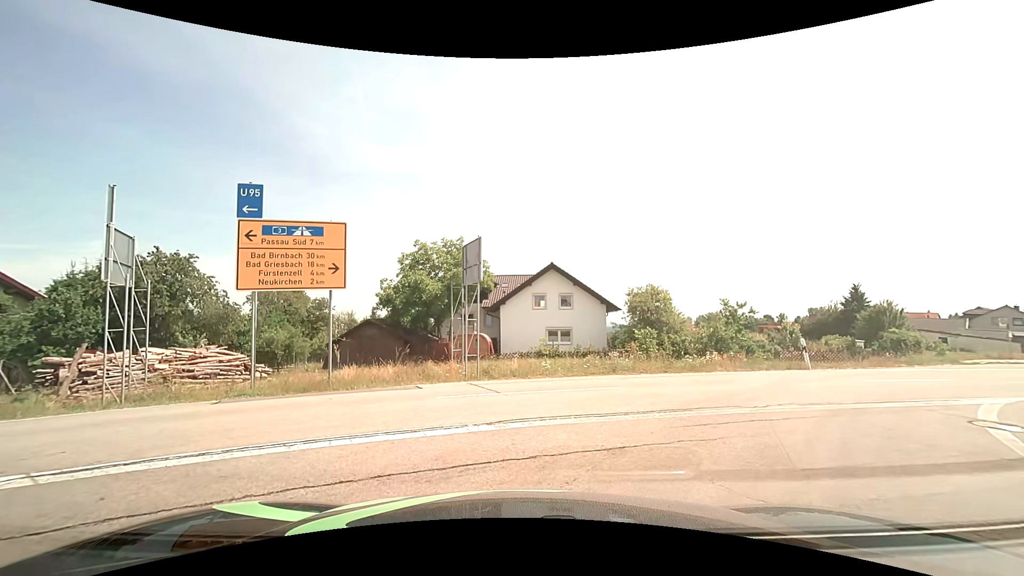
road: tertiary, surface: asphalt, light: Day
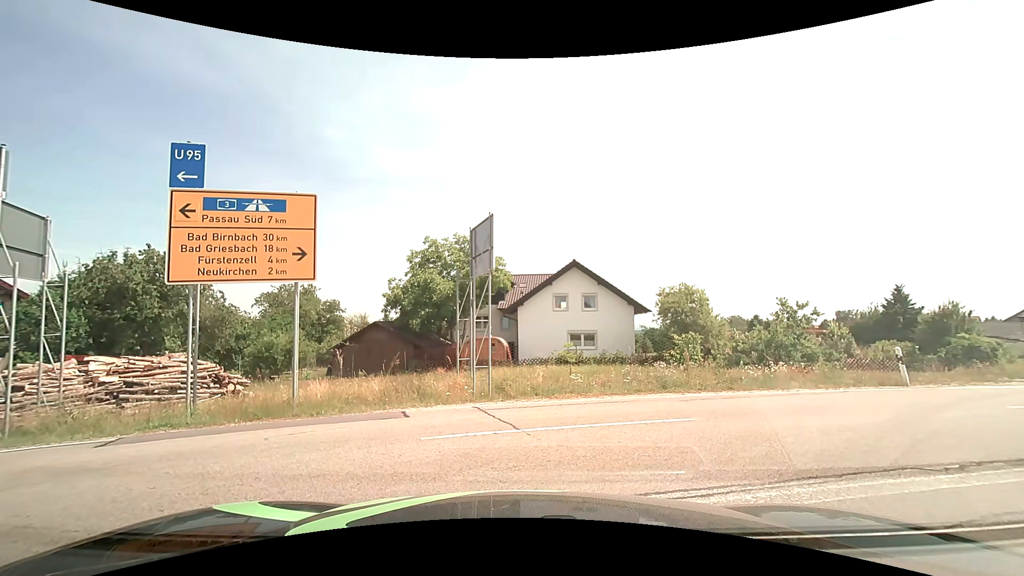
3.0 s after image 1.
(-0.2, +3.2) m; -4°
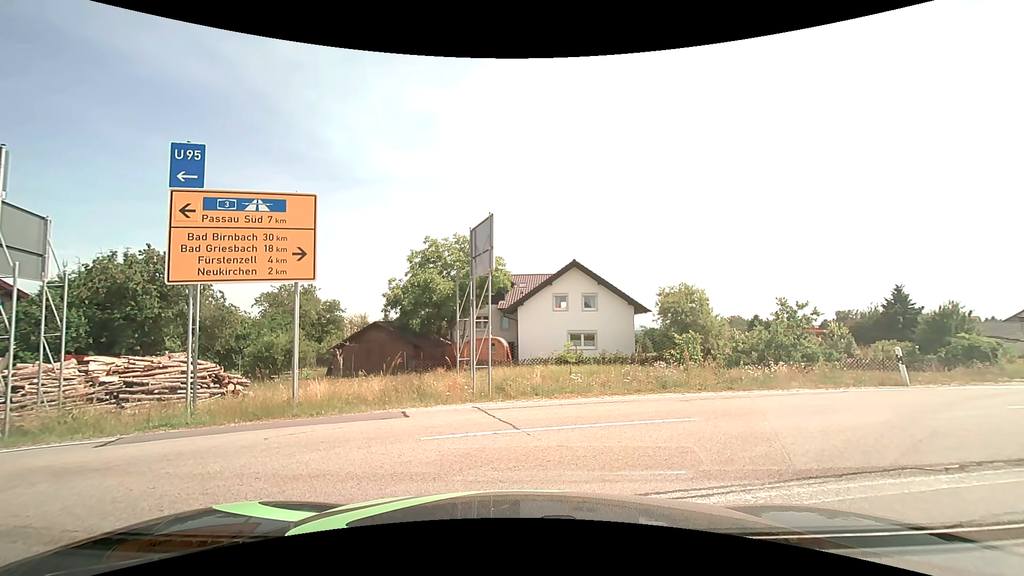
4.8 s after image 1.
(0.0, 0.0) m; 0°
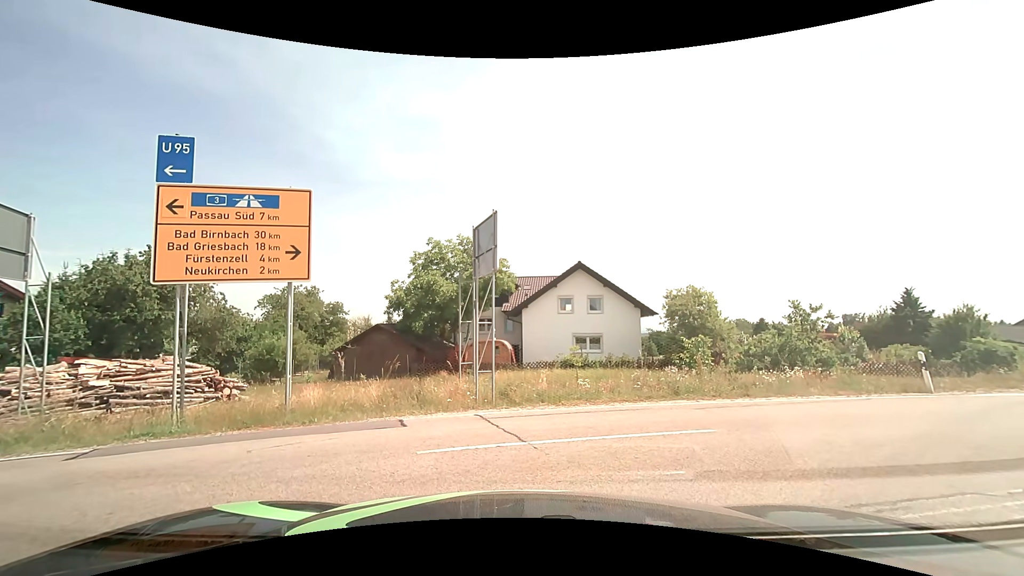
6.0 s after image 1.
(0.0, +0.6) m; 0°
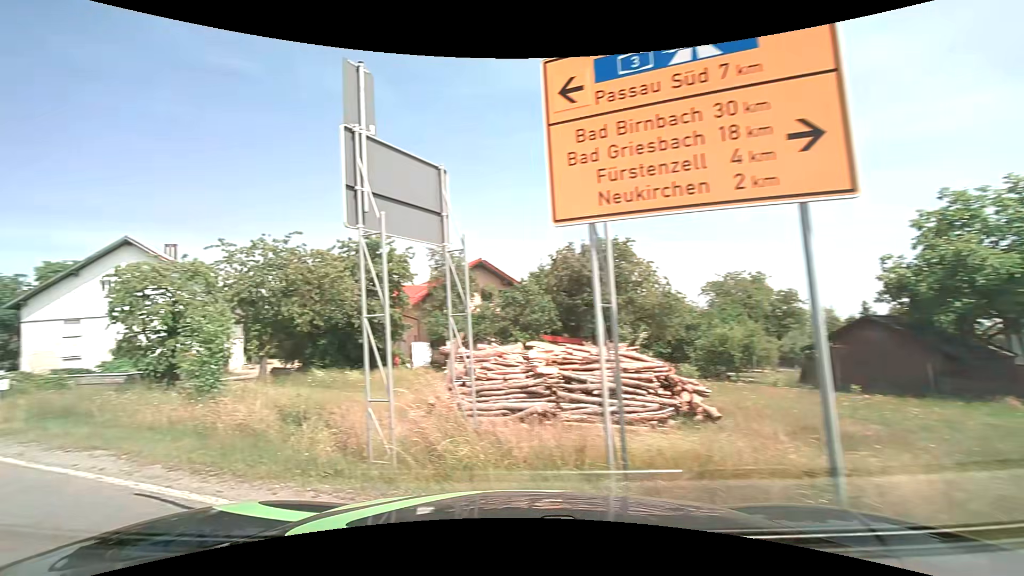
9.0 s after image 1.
(-1.6, +6.0) m; -45°
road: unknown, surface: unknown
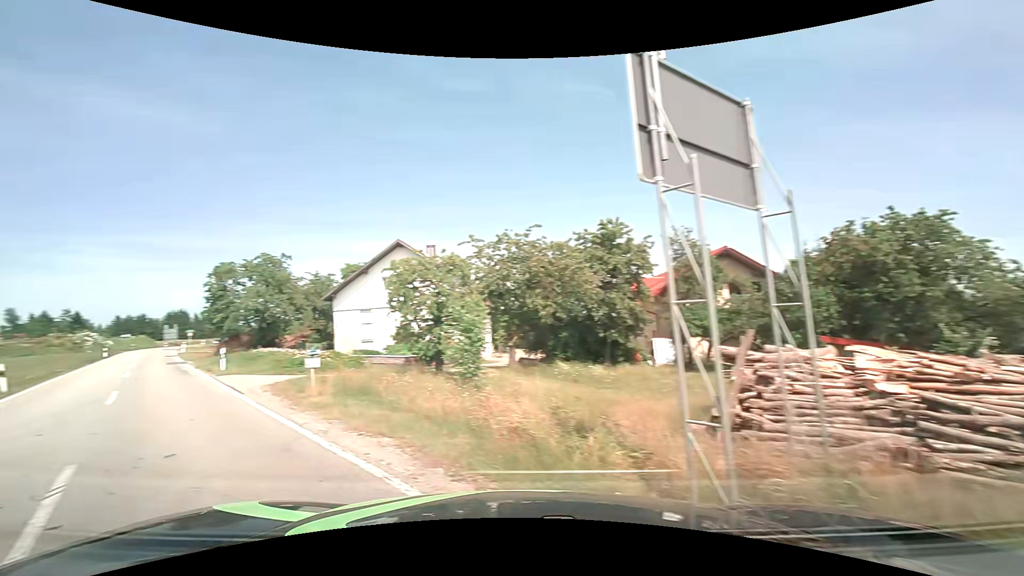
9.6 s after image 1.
(-0.5, +1.9) m; -26°
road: tertiary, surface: asphalt
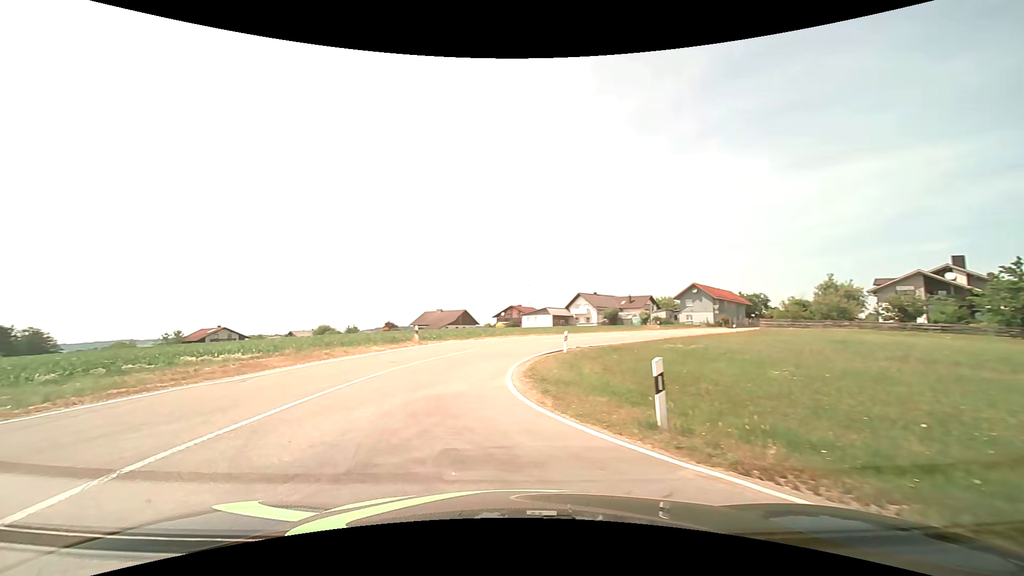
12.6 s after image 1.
(-7.4, +3.7) m; -114°
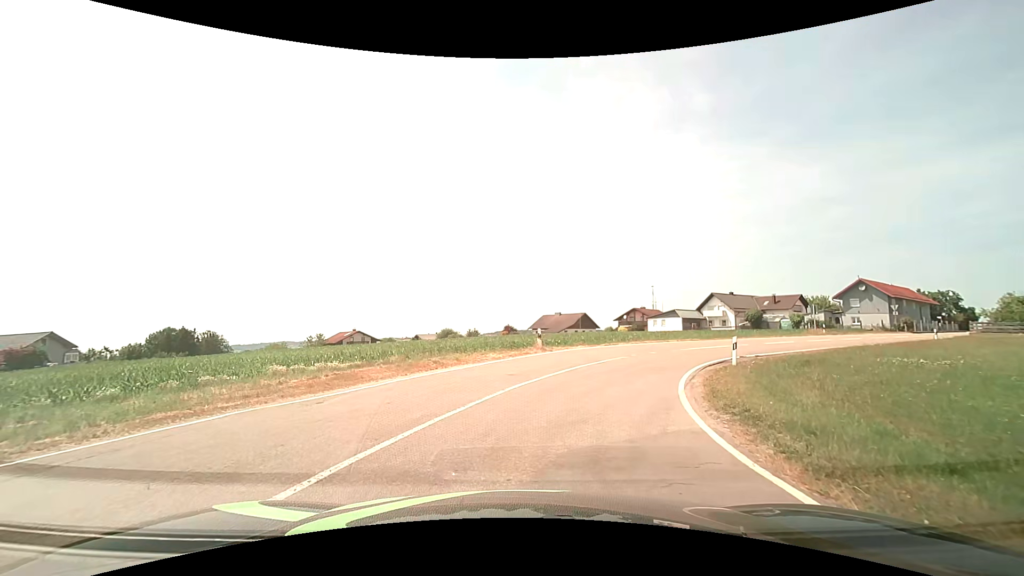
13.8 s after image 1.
(-0.6, +4.3) m; -15°
